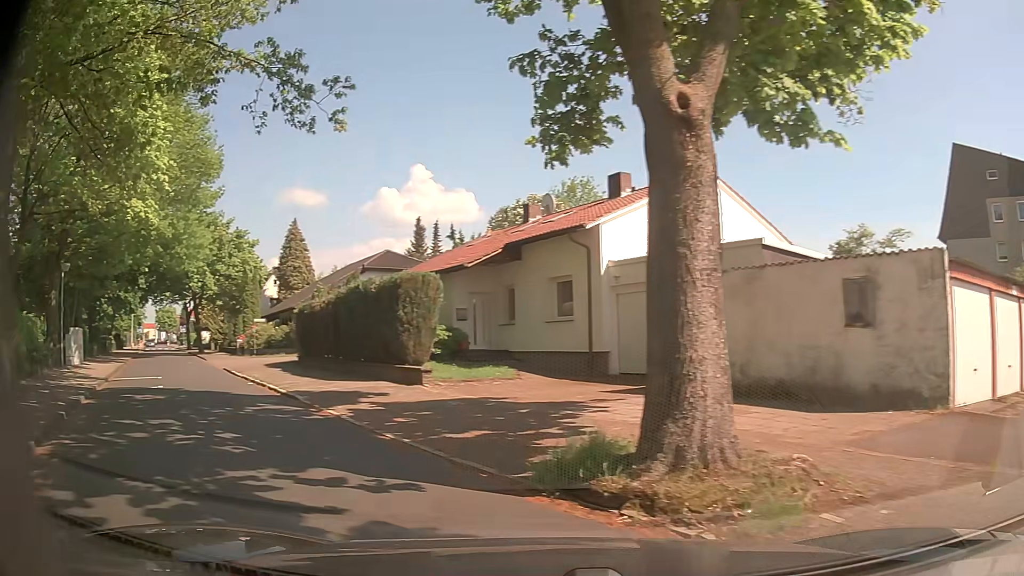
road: residential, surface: asphalt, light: Day
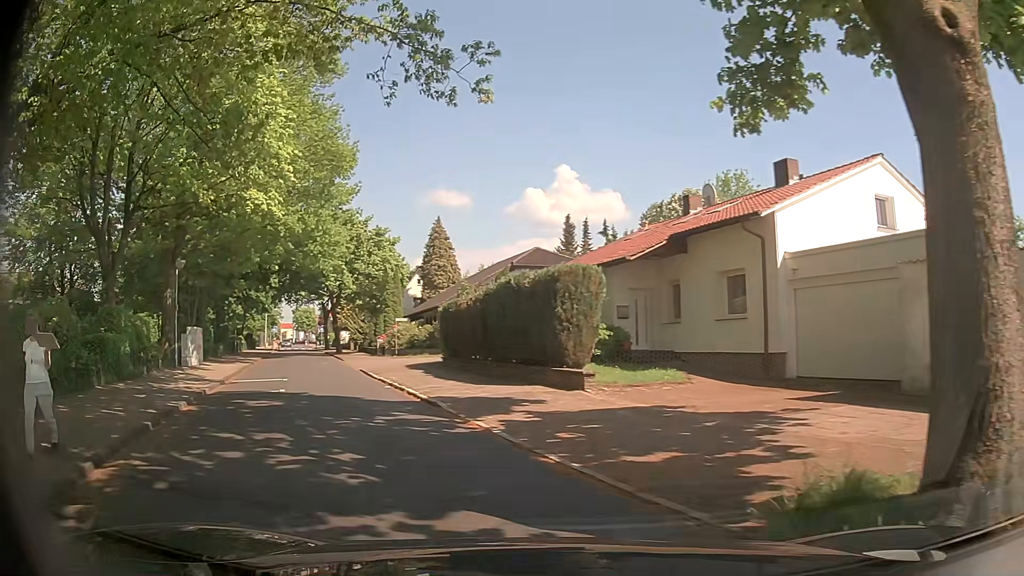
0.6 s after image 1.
(-0.3, +2.0) m; -13°
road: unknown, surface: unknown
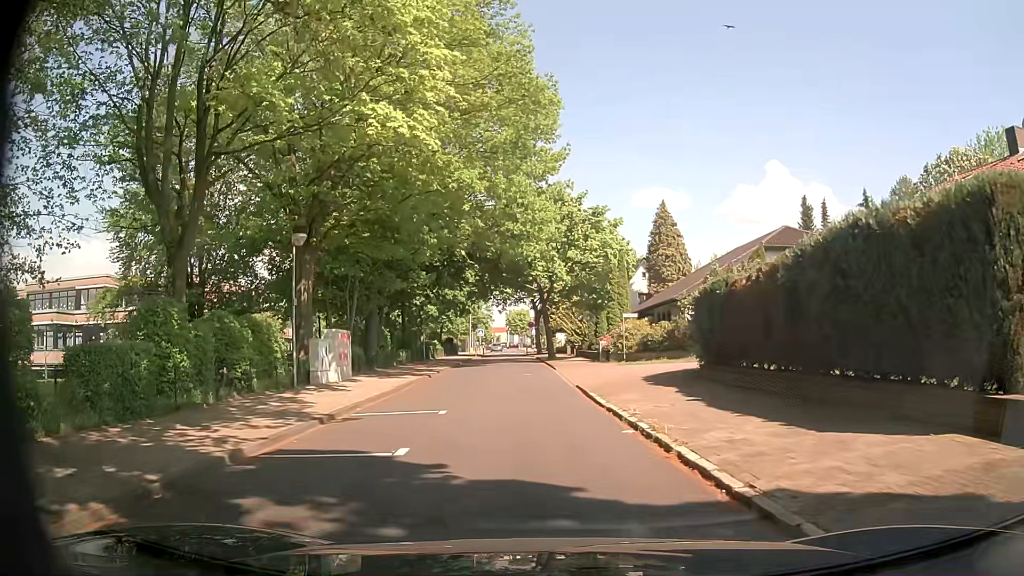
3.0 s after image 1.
(-2.1, +9.3) m; -19°
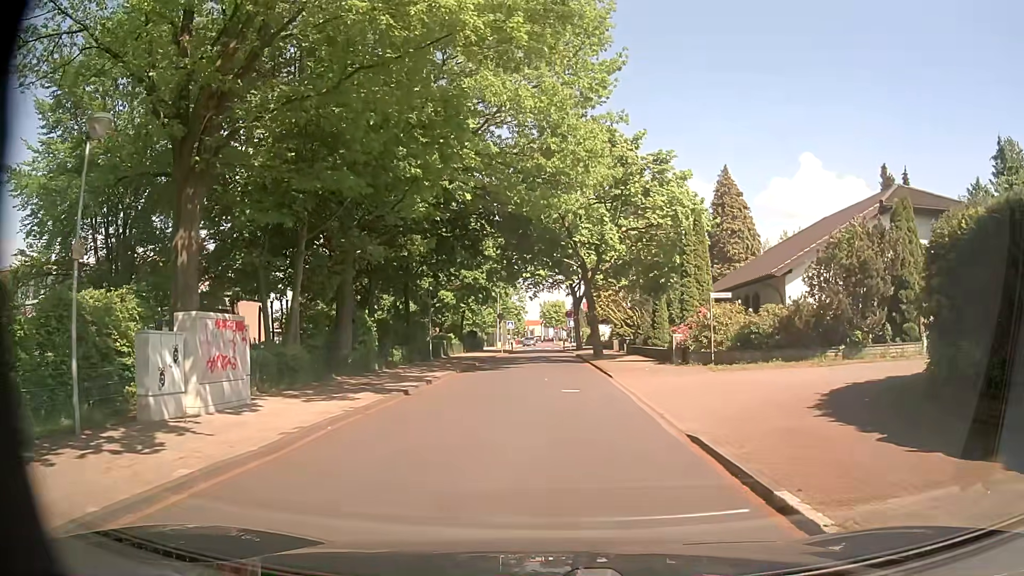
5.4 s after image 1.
(-0.7, +11.6) m; -6°
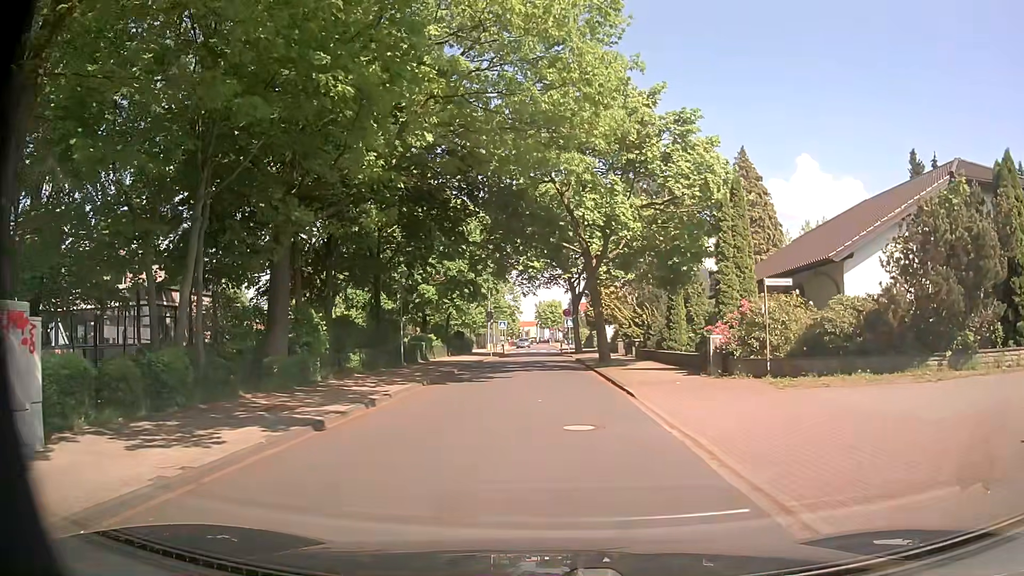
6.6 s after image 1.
(+0.1, +6.4) m; +1°
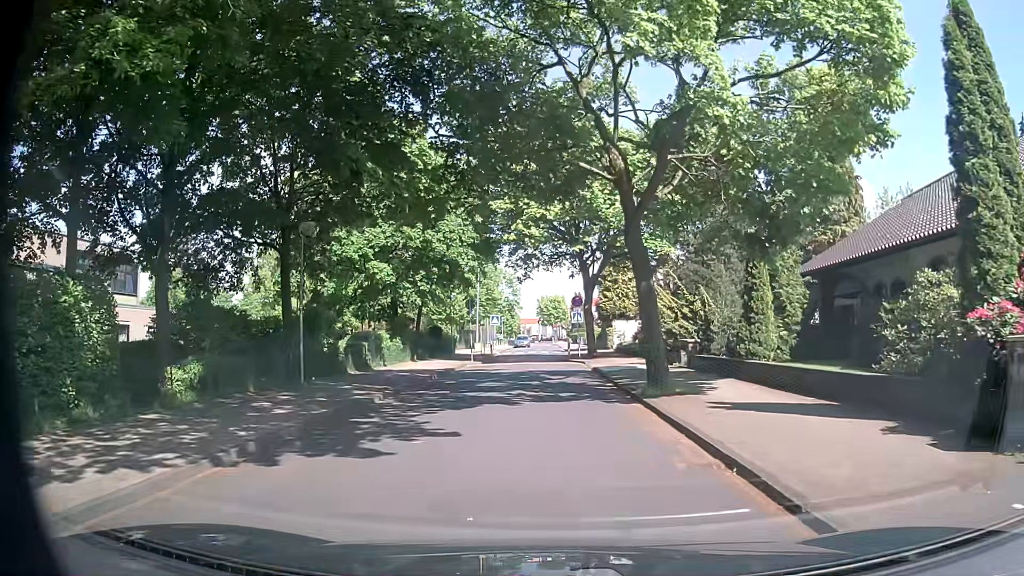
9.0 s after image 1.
(+0.2, +13.4) m; +1°
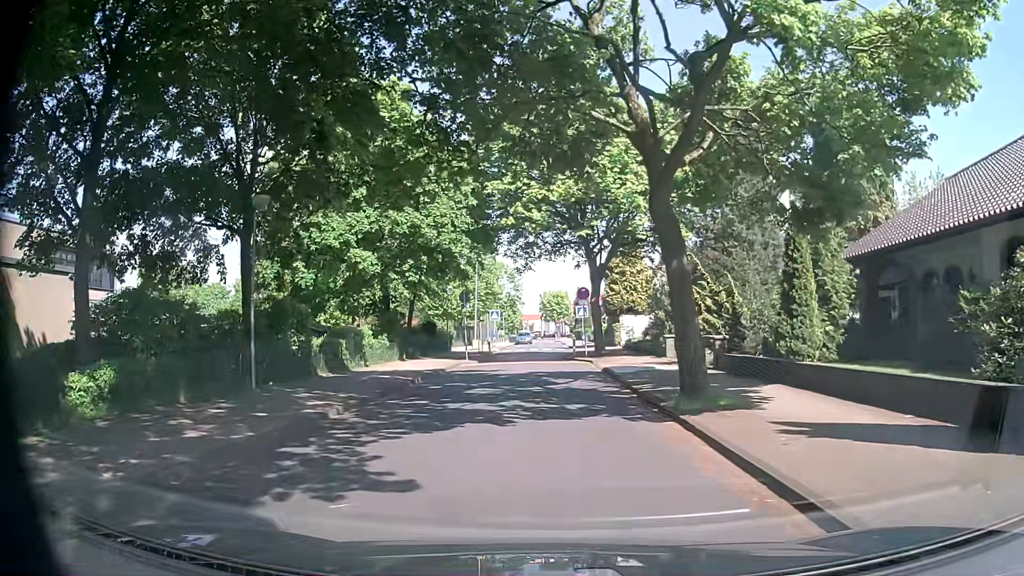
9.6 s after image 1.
(0.0, +3.4) m; 0°
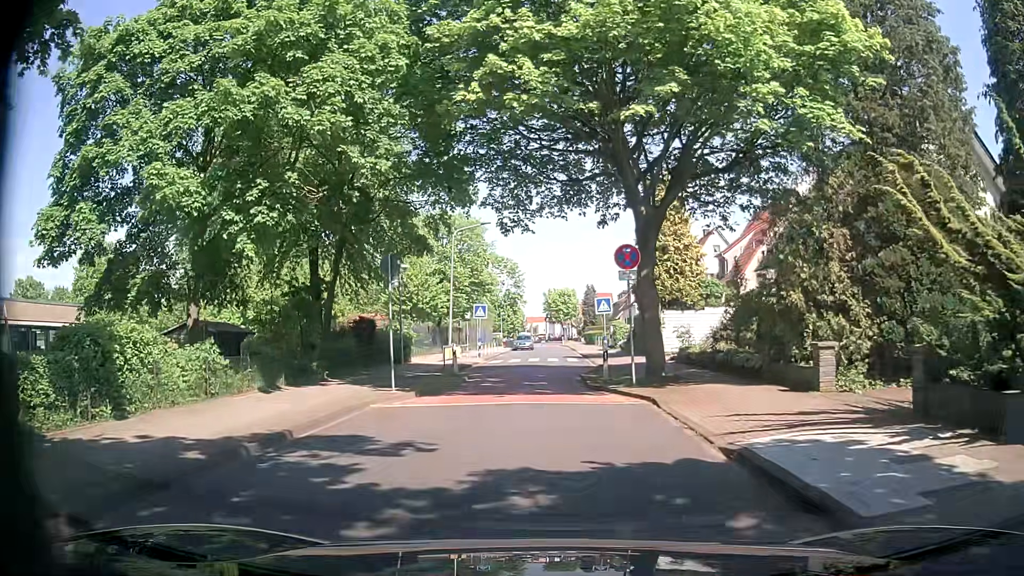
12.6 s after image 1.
(-0.4, +15.7) m; -2°
